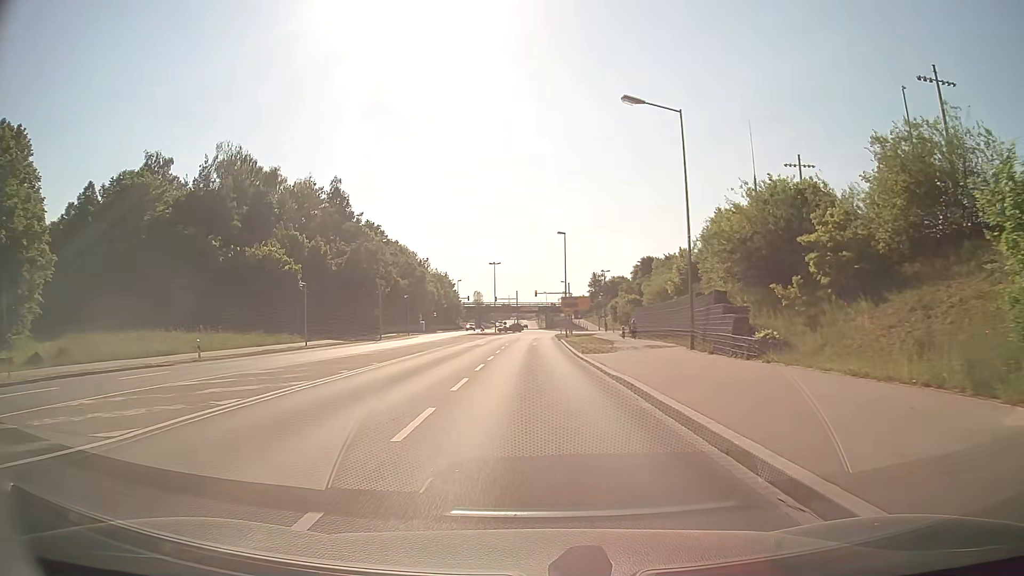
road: secondary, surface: asphalt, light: Day
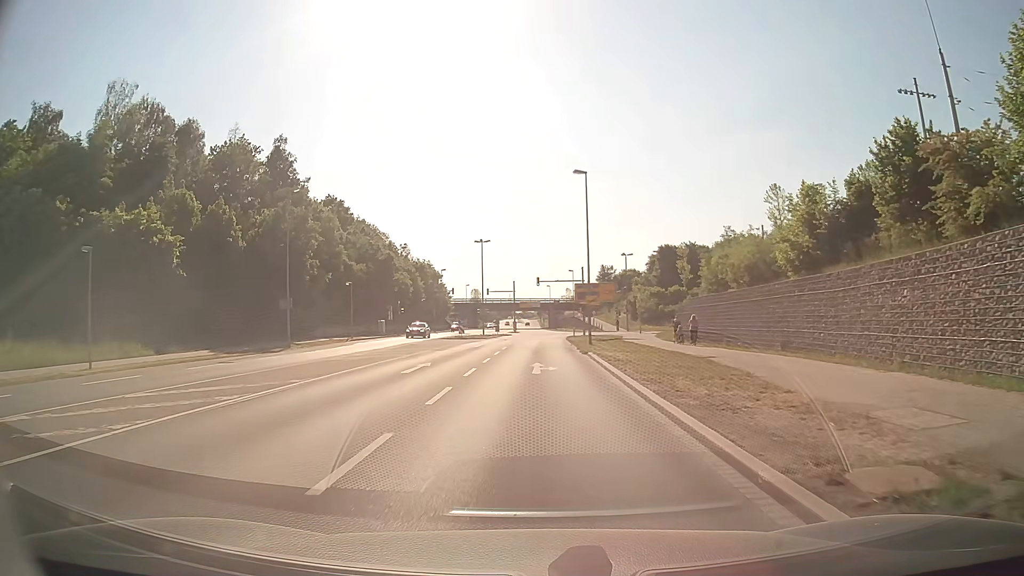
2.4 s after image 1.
(0.0, +26.1) m; 0°
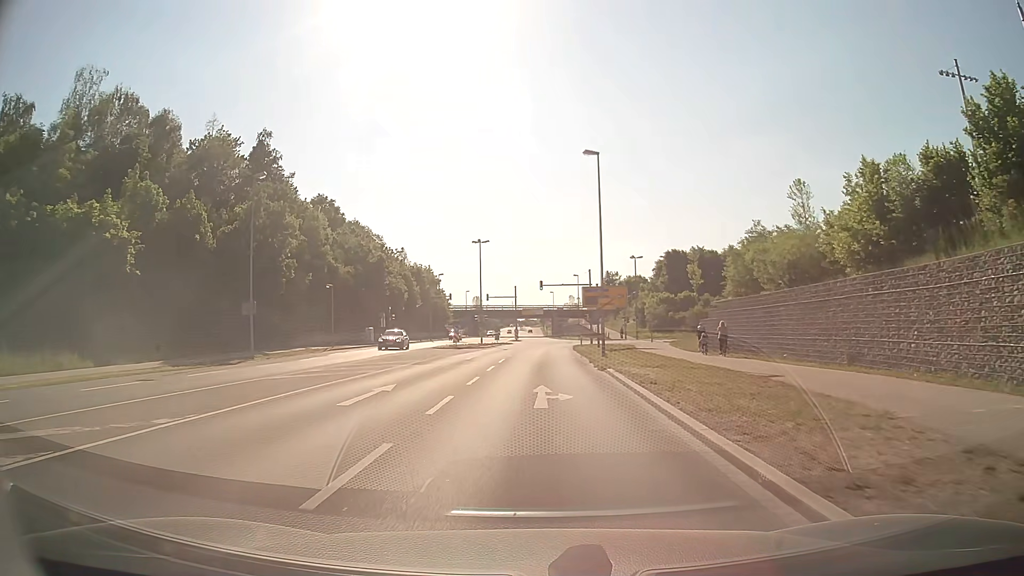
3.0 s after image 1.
(0.0, +6.3) m; 0°
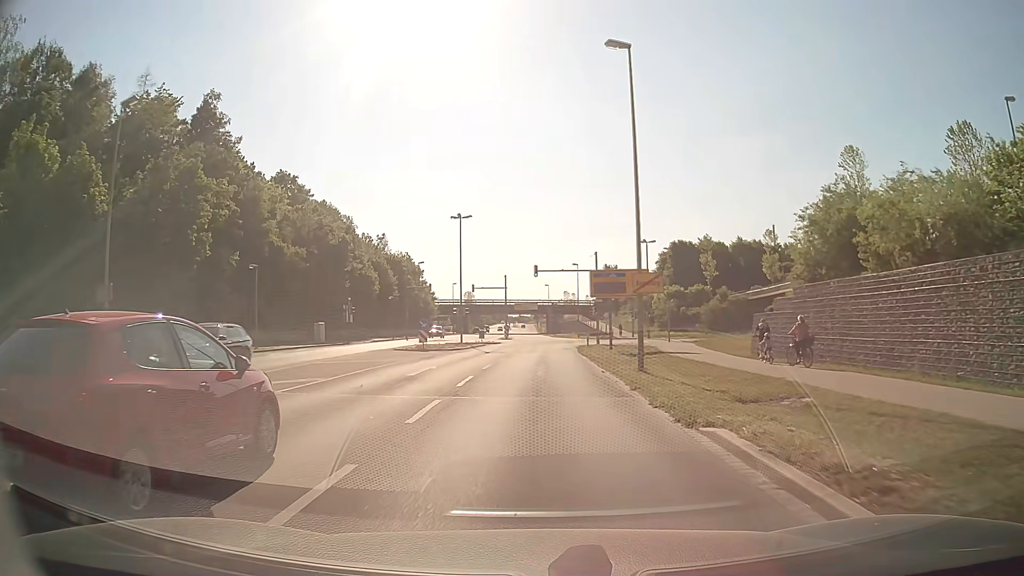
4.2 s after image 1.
(0.0, +13.4) m; +1°
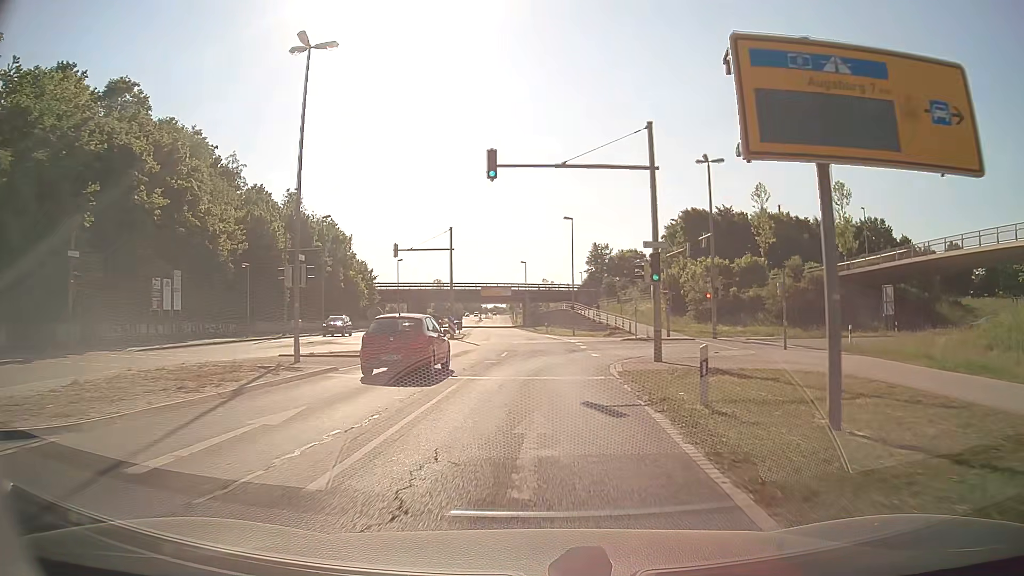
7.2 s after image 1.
(+0.5, +34.5) m; +2°
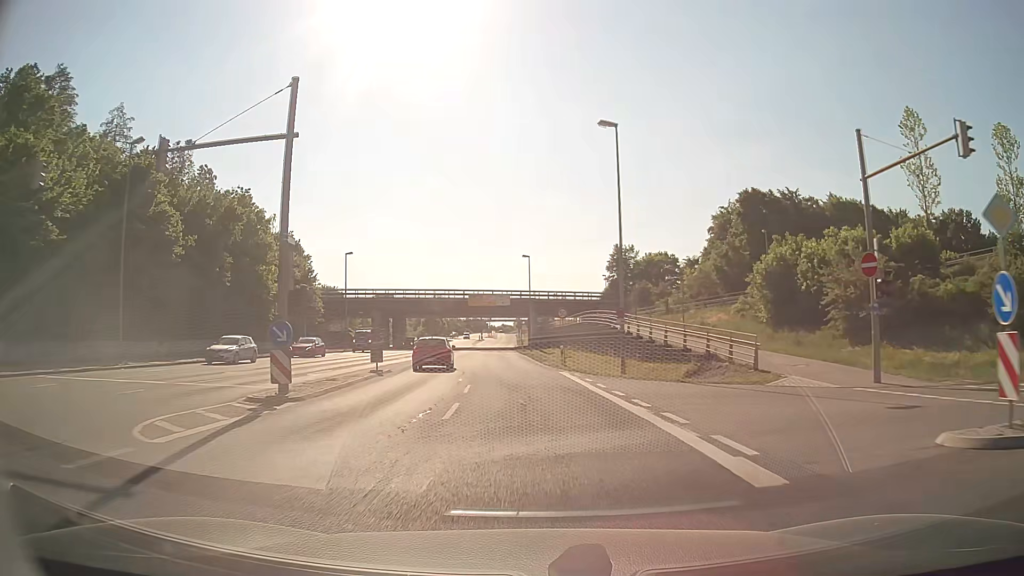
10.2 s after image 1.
(+0.3, +31.7) m; -1°
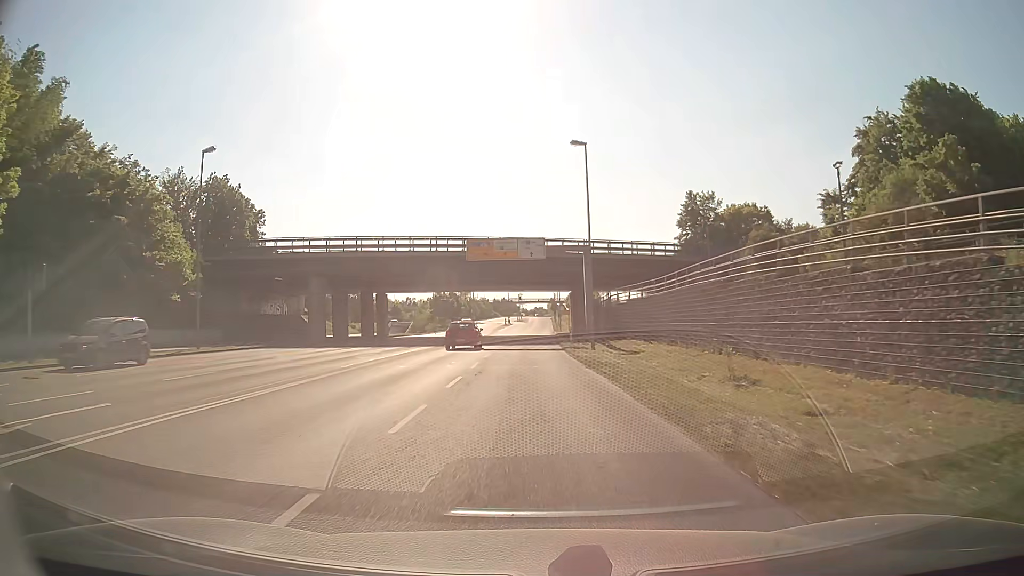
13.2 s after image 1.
(-1.6, +39.1) m; -3°
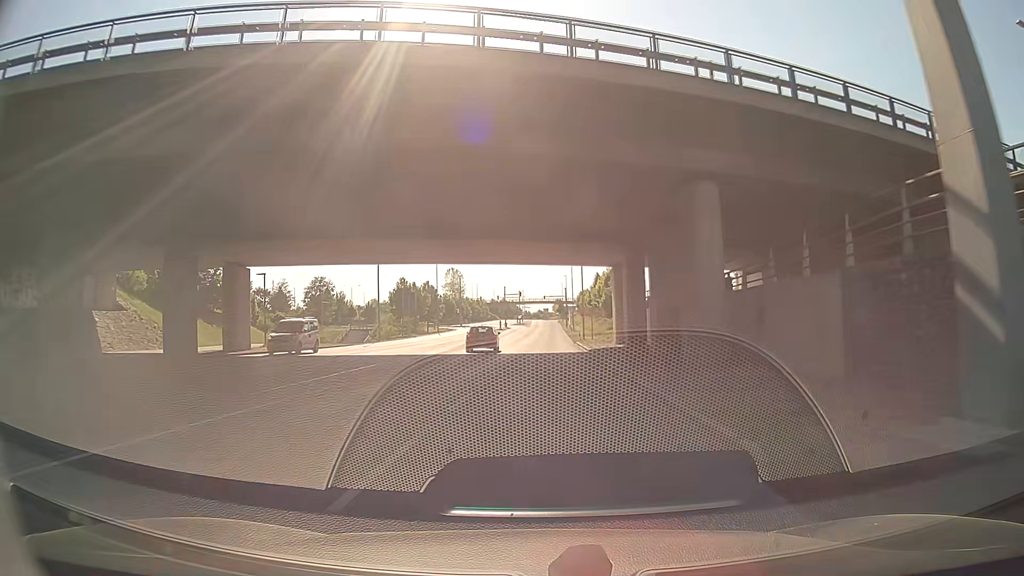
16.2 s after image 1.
(-0.3, +39.7) m; 0°
(0, +10) (0, +20) (0, +30) (0, +40) (0, +50) (-1, +60) (-1, +70) (-1, +80) (-1, +90) (-1, +100) m
